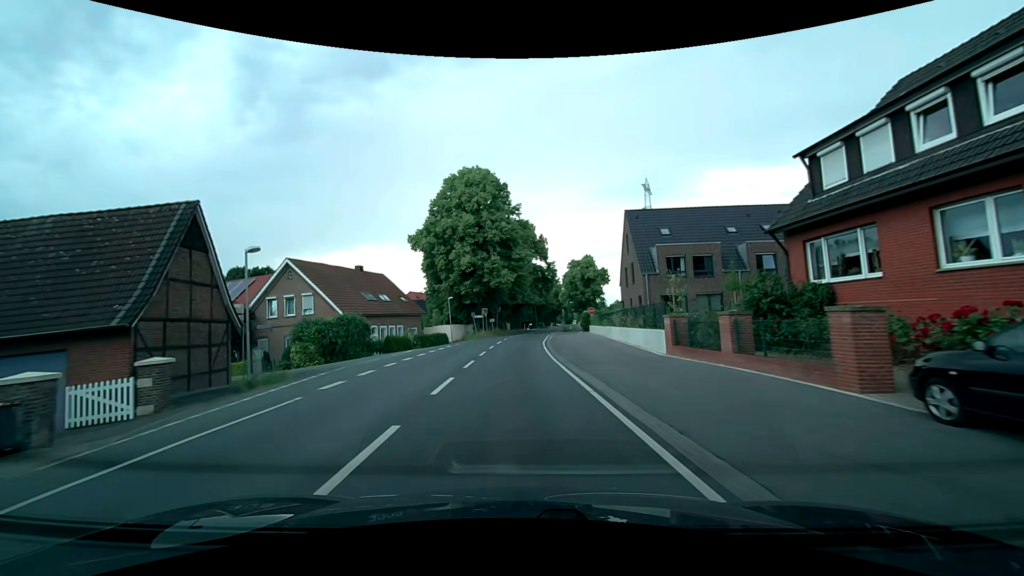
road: secondary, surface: asphalt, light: Day
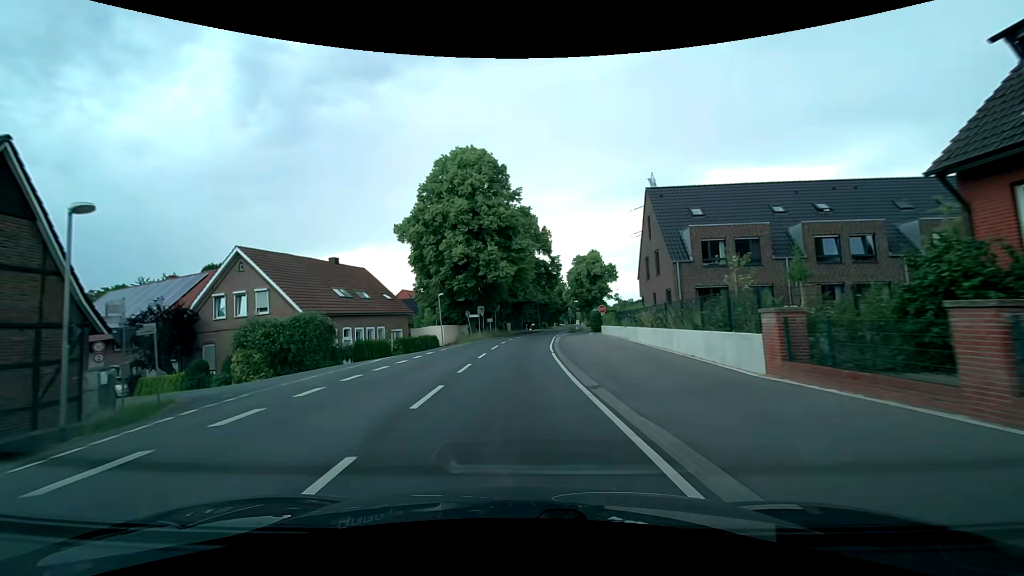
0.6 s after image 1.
(0.0, +7.5) m; 0°
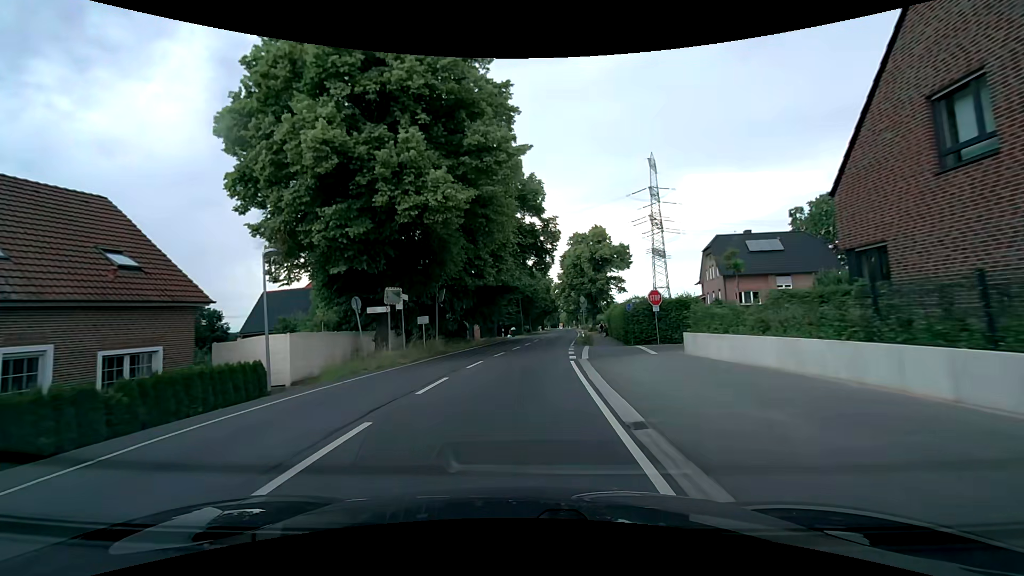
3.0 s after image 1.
(+0.4, +29.8) m; +2°
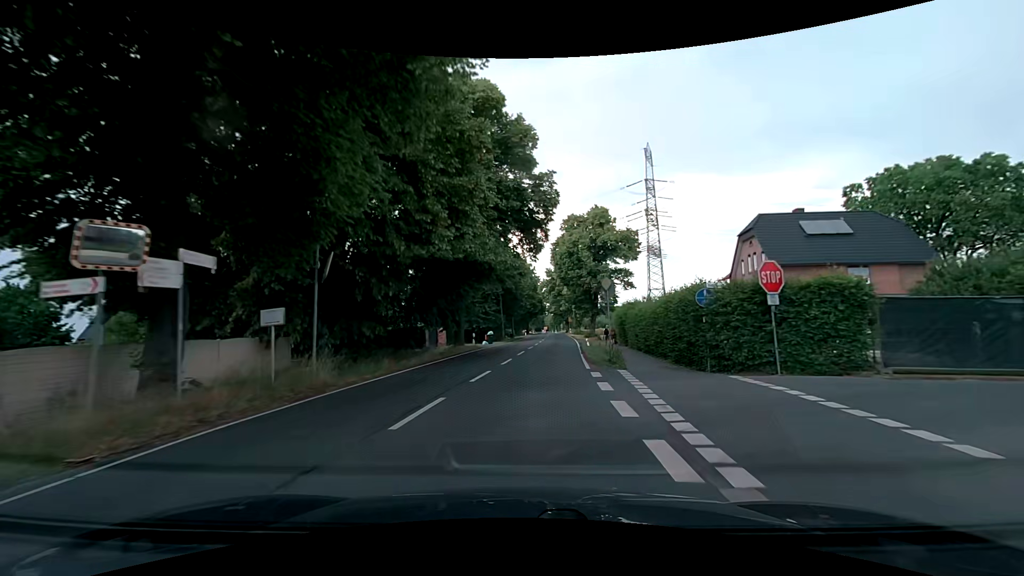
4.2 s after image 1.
(+0.1, +14.9) m; +1°
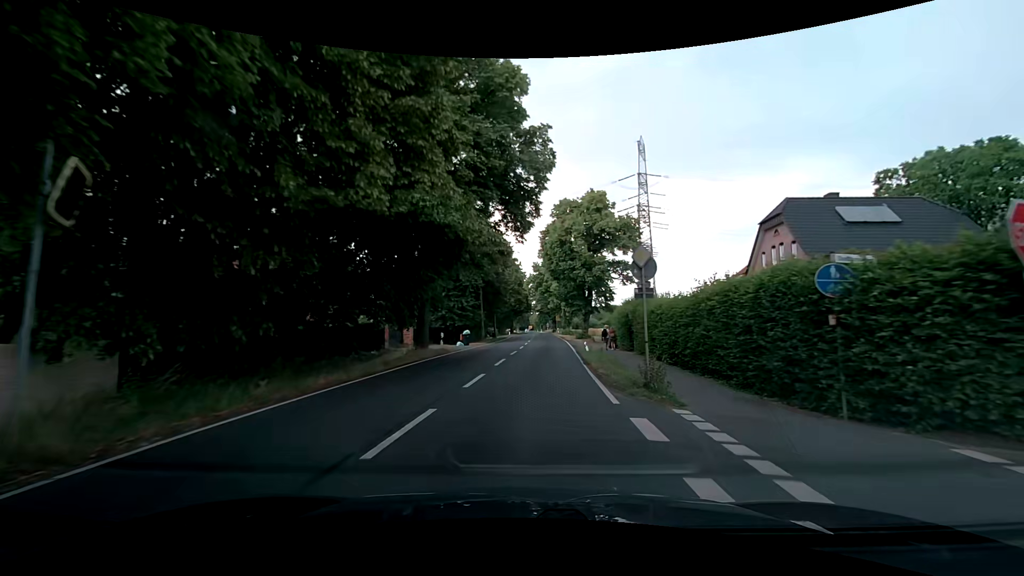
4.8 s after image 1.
(+0.2, +7.4) m; +2°
(0, +10) (+1, +20) (+1, +30) (+2, +40) (+2, +50) (+2, +60) (+3, +70) (+3, +80) (+3, +90) (+3, +100) m
